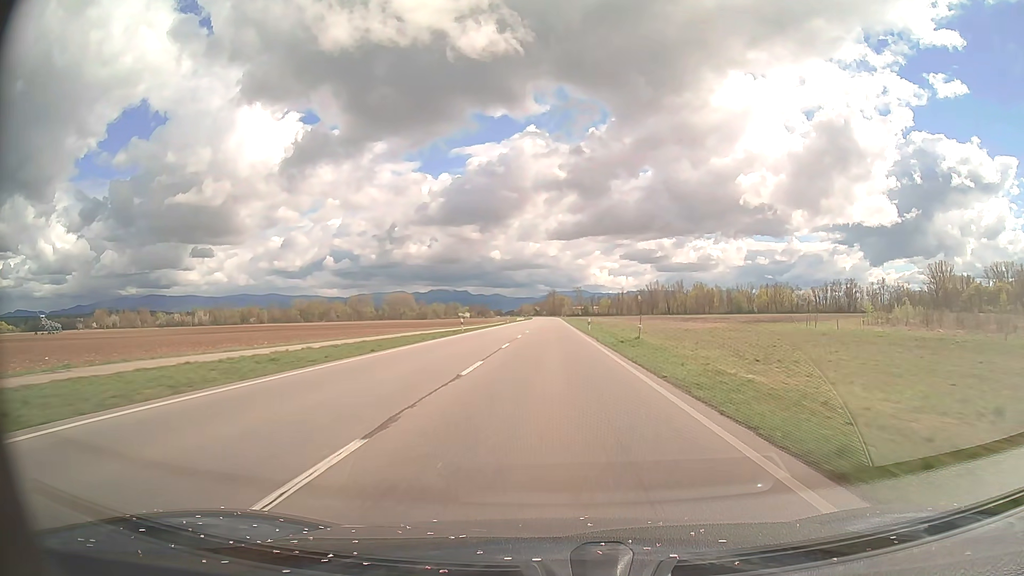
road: primary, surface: asphalt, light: Day
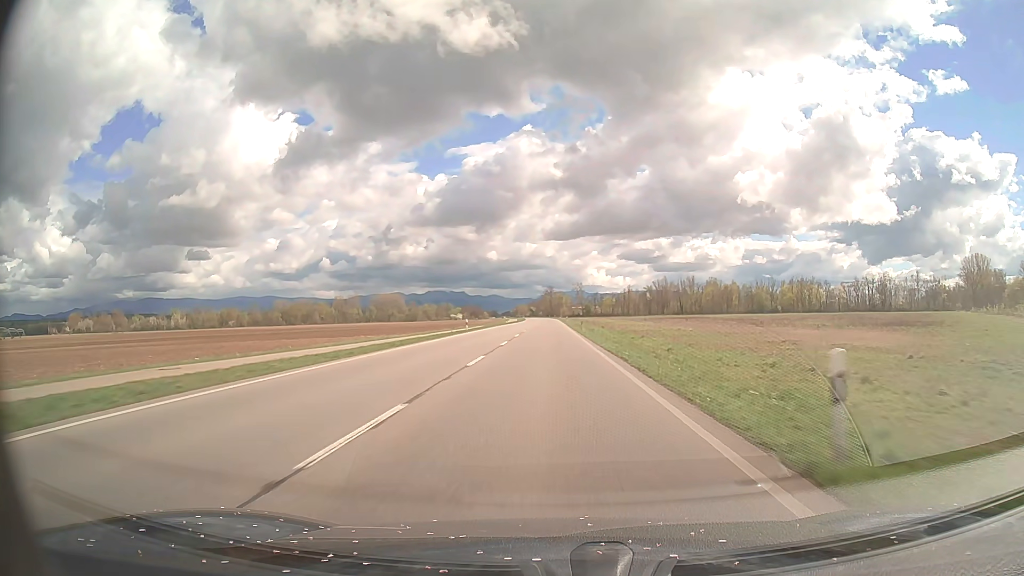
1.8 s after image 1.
(+0.1, +44.9) m; 0°
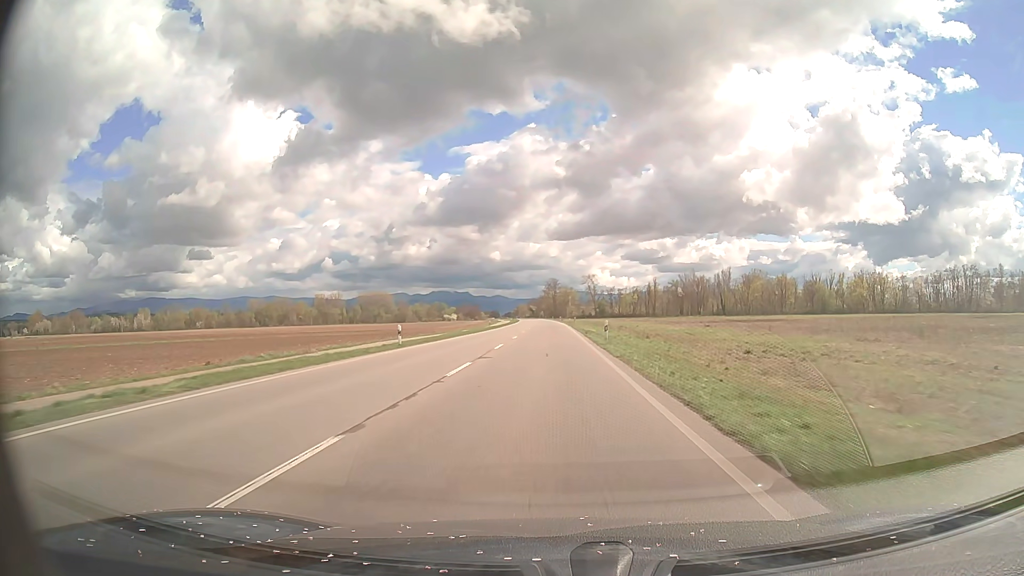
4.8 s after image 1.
(-0.1, +74.9) m; 0°
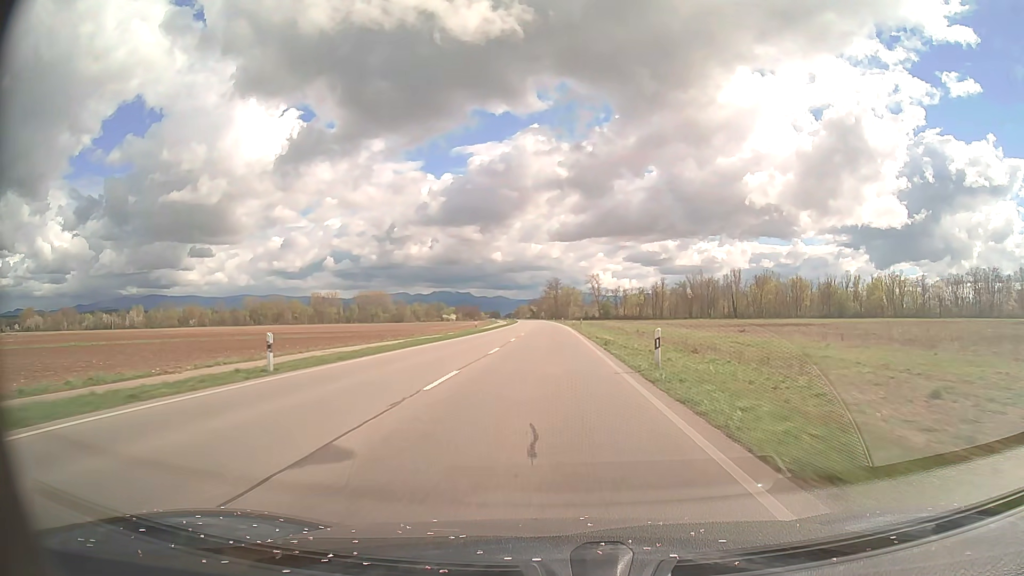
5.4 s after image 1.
(0.0, +15.0) m; 0°
